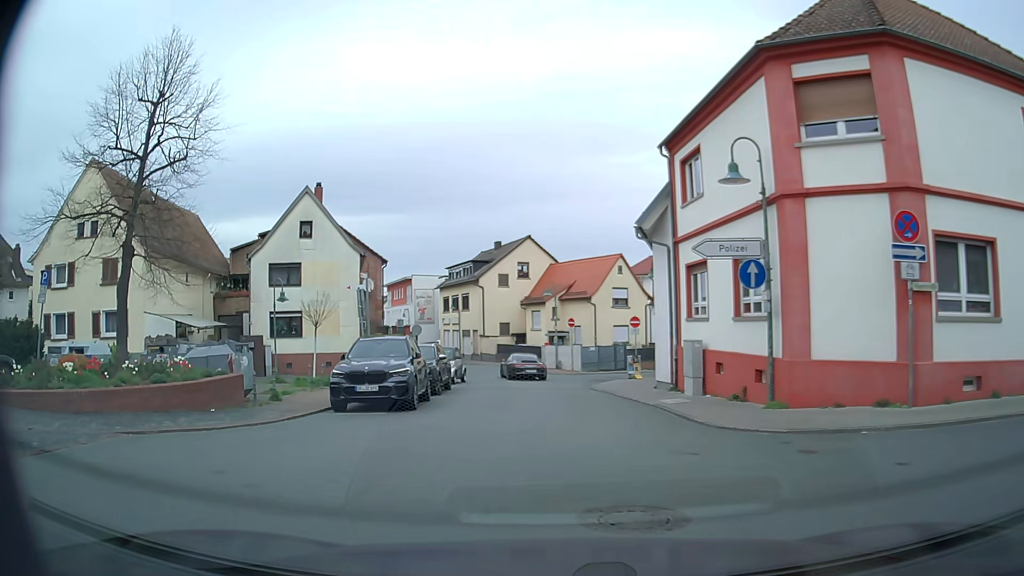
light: Day
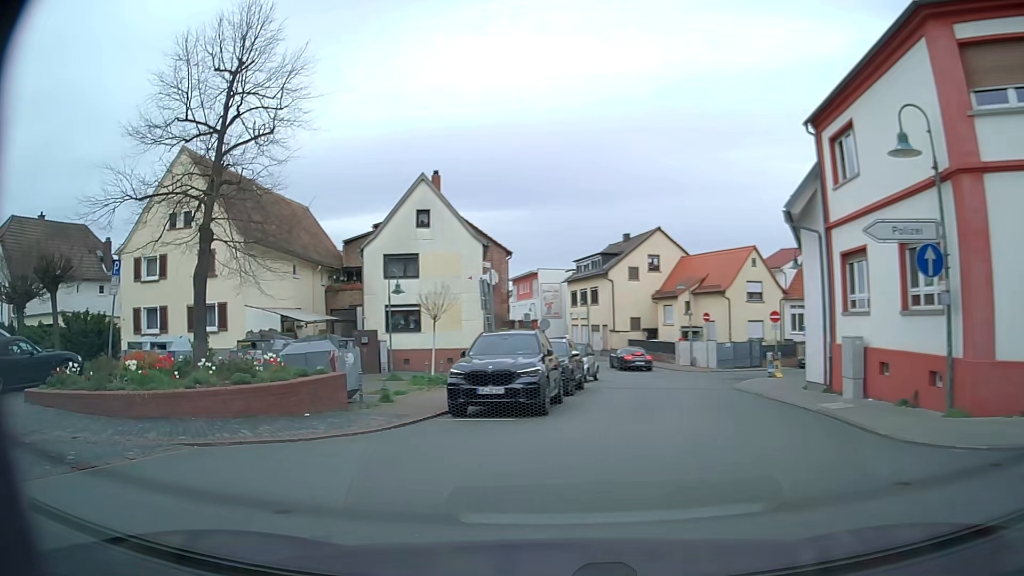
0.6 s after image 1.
(-0.1, +2.0) m; -11°
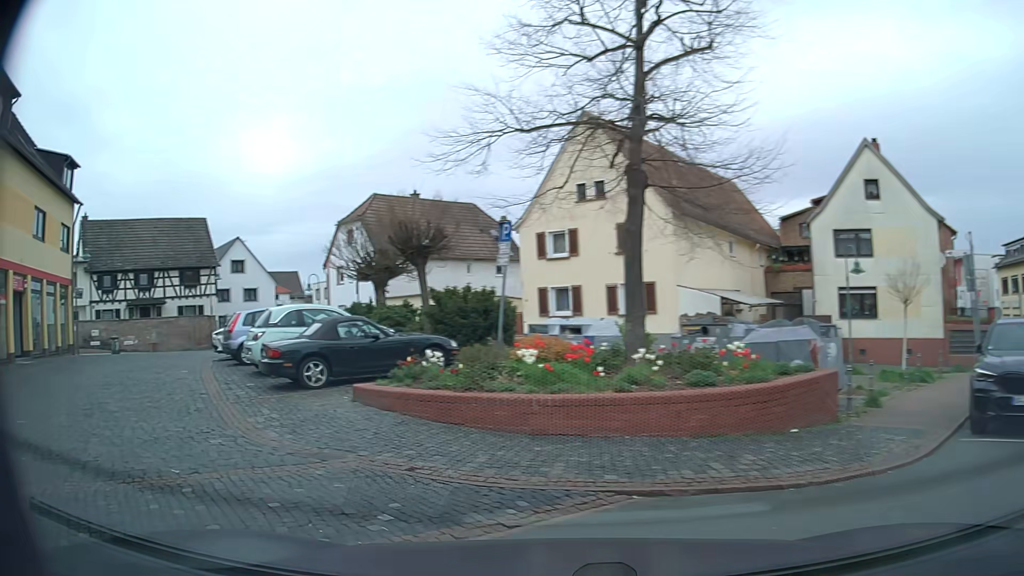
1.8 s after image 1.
(-1.1, +3.7) m; -35°
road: residential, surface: sett
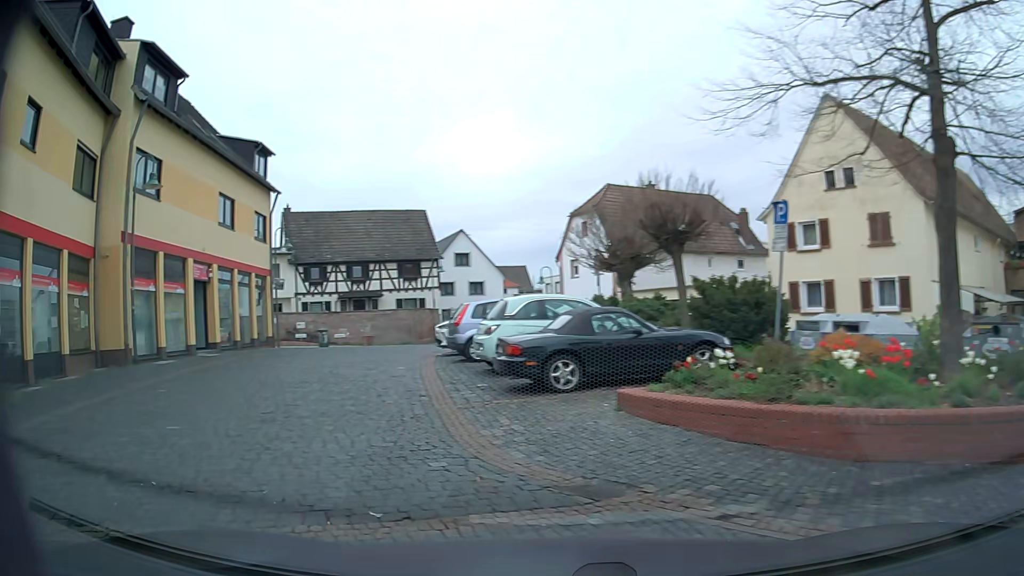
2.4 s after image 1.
(-0.3, +1.9) m; -20°
